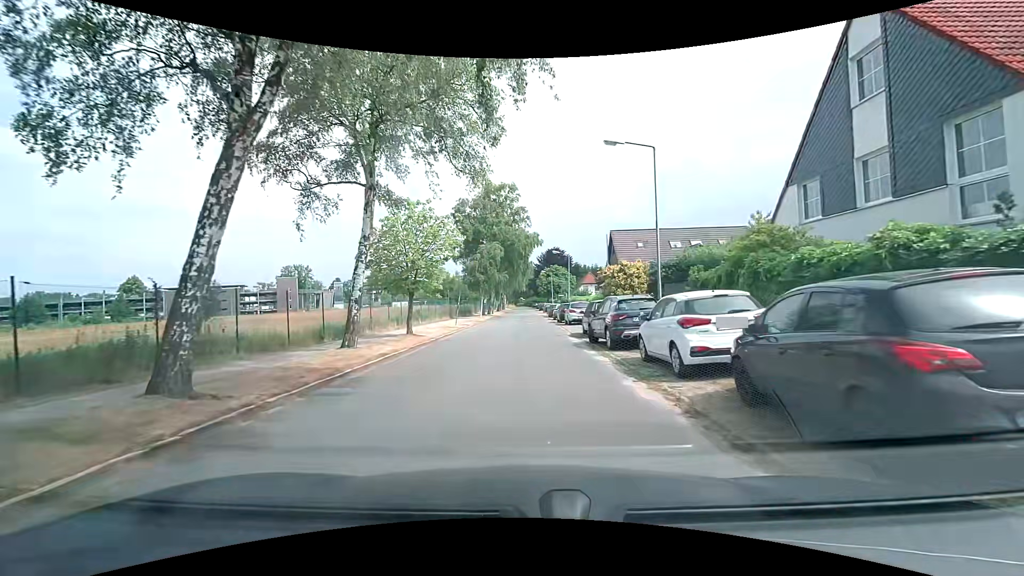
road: residential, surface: asphalt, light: Day
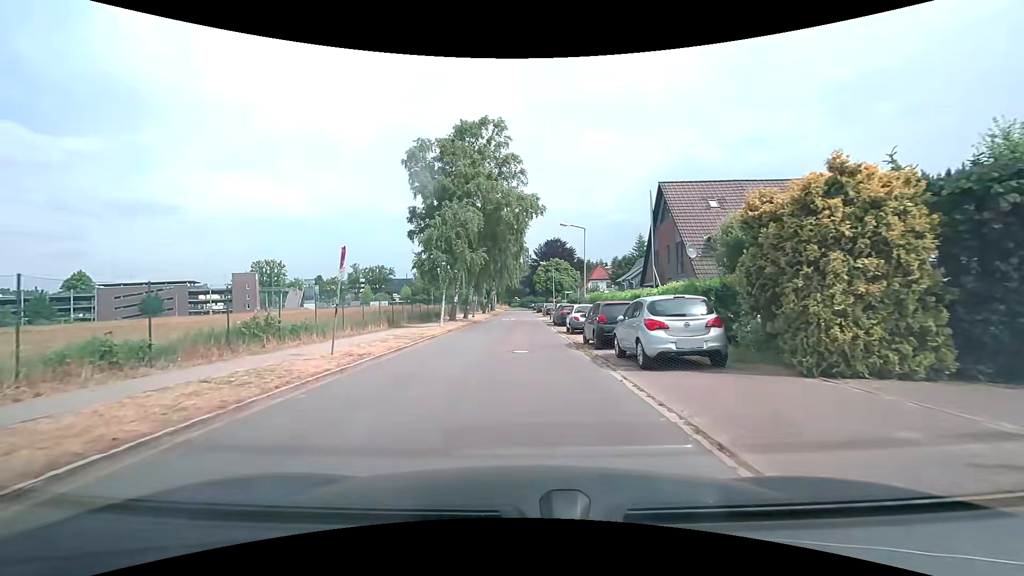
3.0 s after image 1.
(+0.1, +22.0) m; 0°
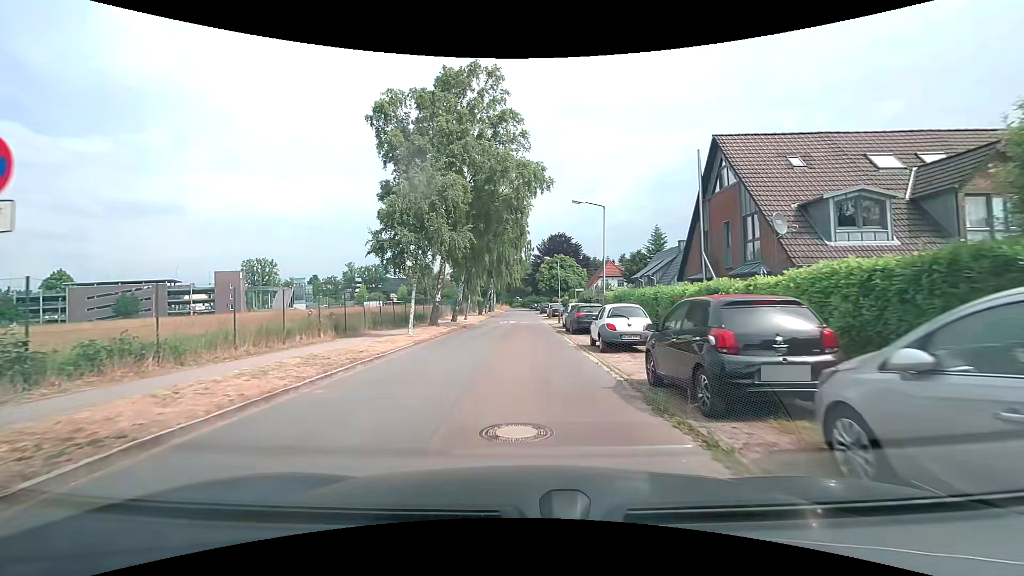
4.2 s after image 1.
(0.0, +9.2) m; 0°
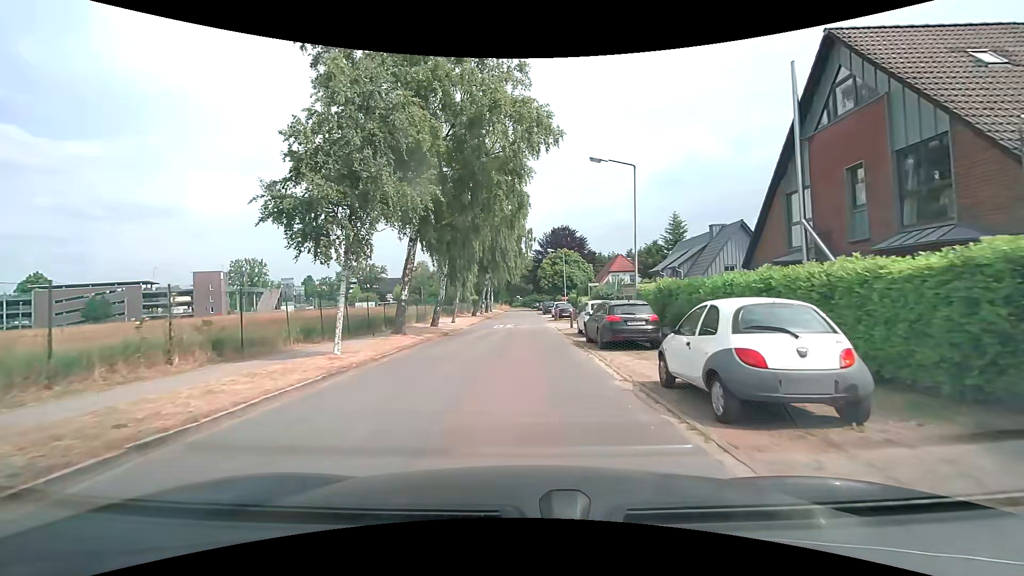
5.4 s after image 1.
(0.0, +8.8) m; 0°
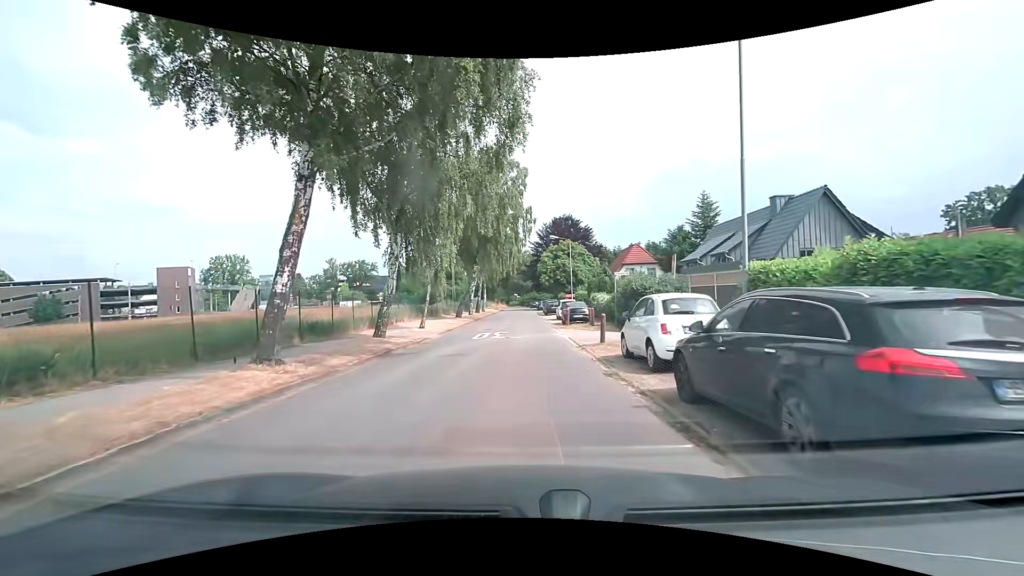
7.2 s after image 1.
(0.0, +11.2) m; -1°
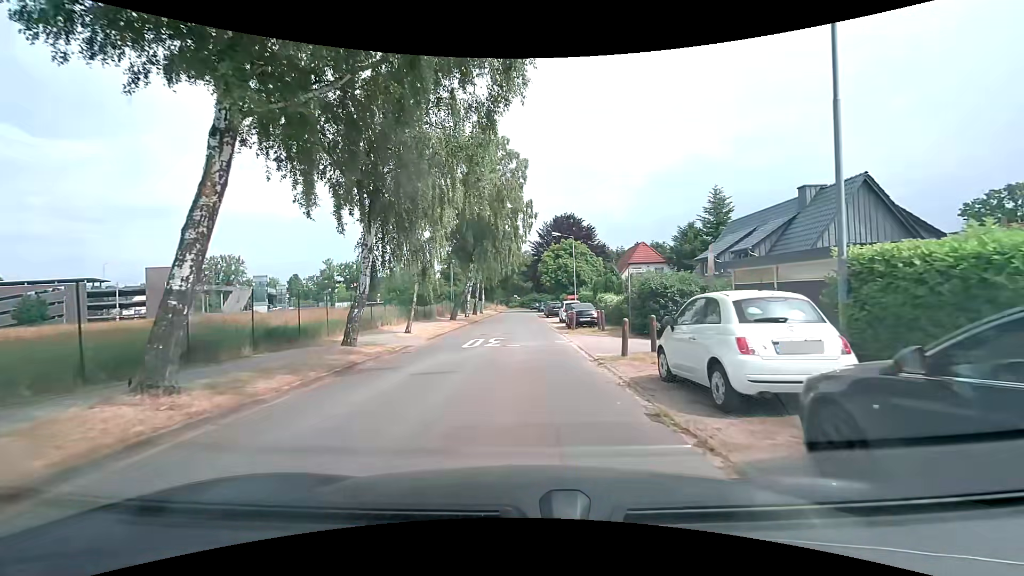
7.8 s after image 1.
(0.0, +3.4) m; +1°
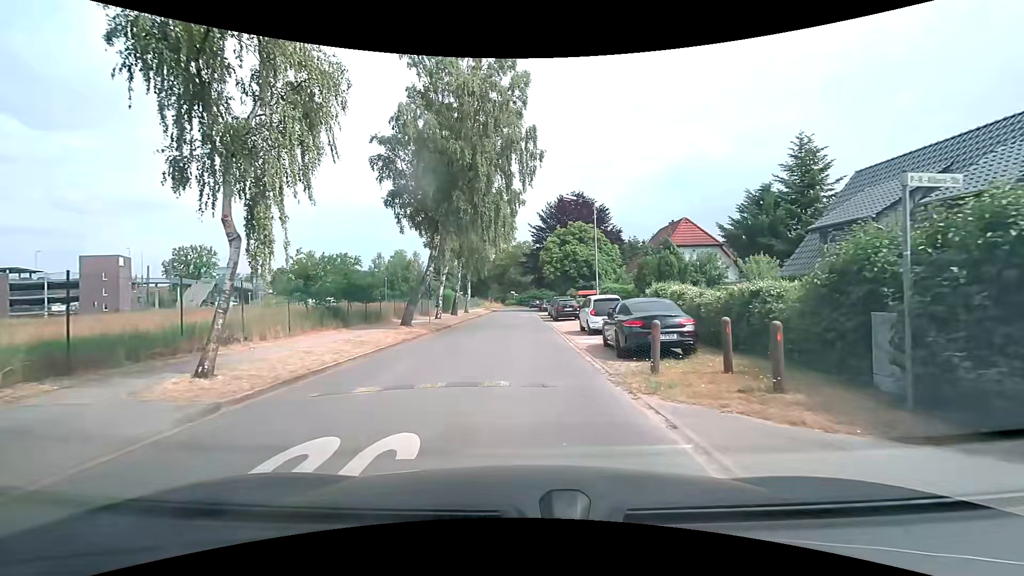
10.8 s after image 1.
(-0.1, +15.6) m; 0°
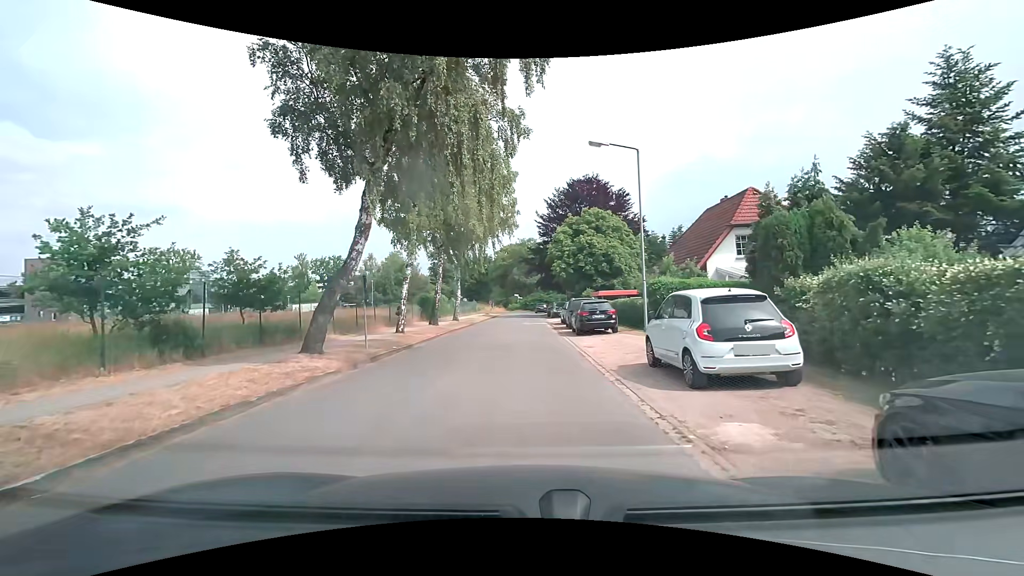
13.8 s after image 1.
(-0.1, +11.6) m; -1°
(0, +10) (0, +20) (0, +30) (0, +40) (0, +50) (0, +60) (0, +70) (-1, +80) (0, +90) (+3, +99) m
